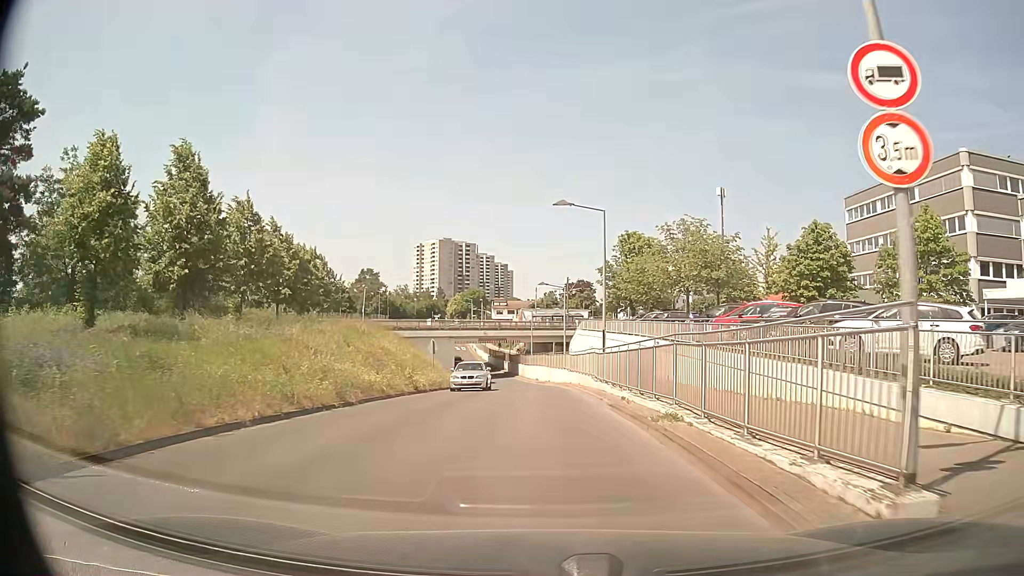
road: unclassified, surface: asphalt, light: Day
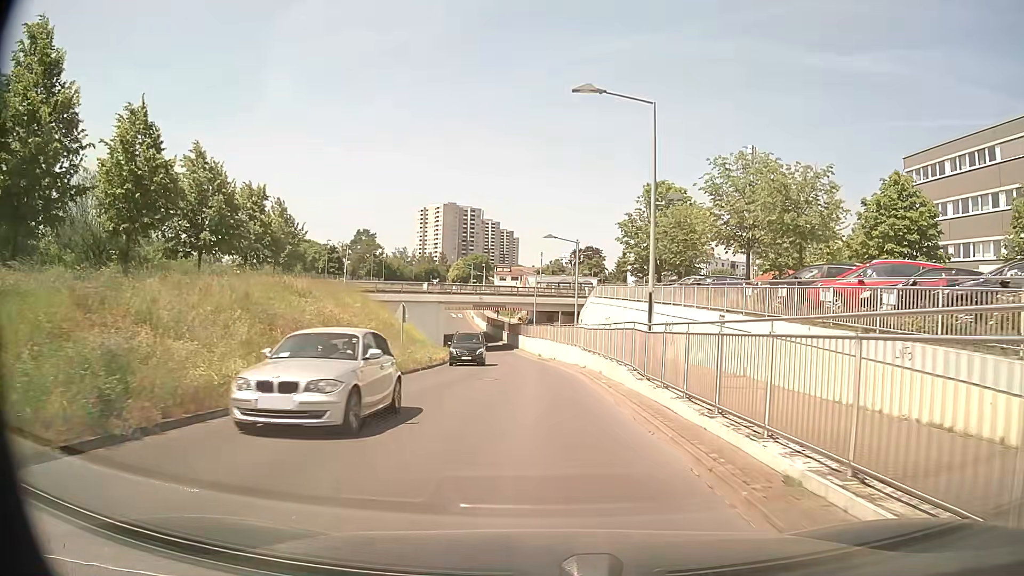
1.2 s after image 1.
(+0.1, +10.7) m; +1°
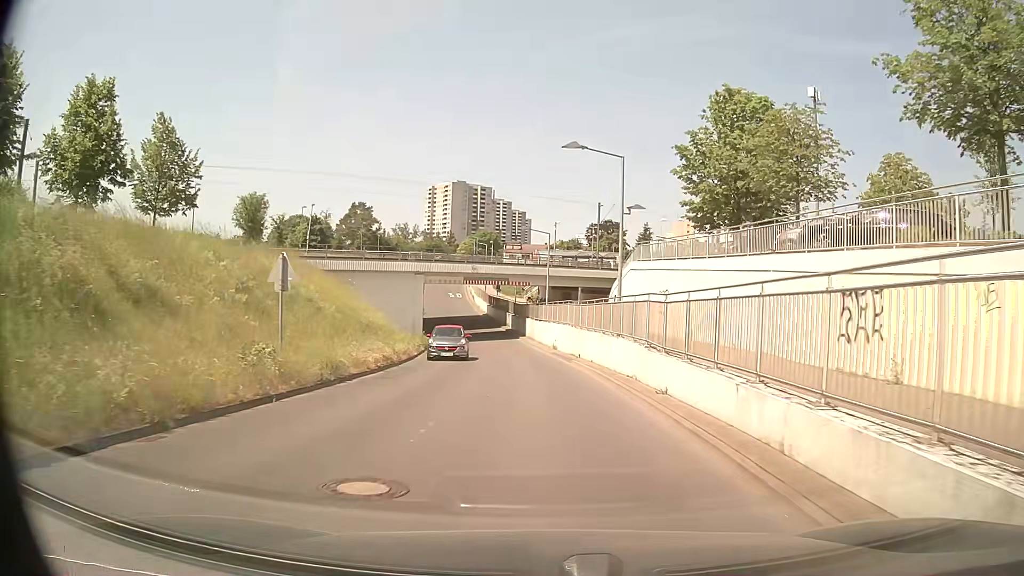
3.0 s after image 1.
(-0.2, +17.1) m; -1°
